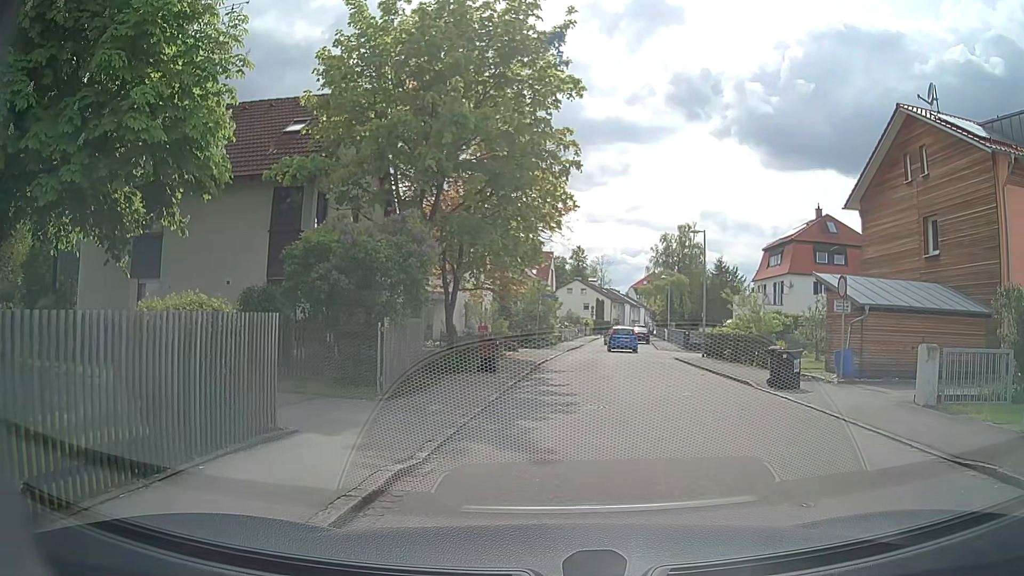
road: residential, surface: paved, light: Day
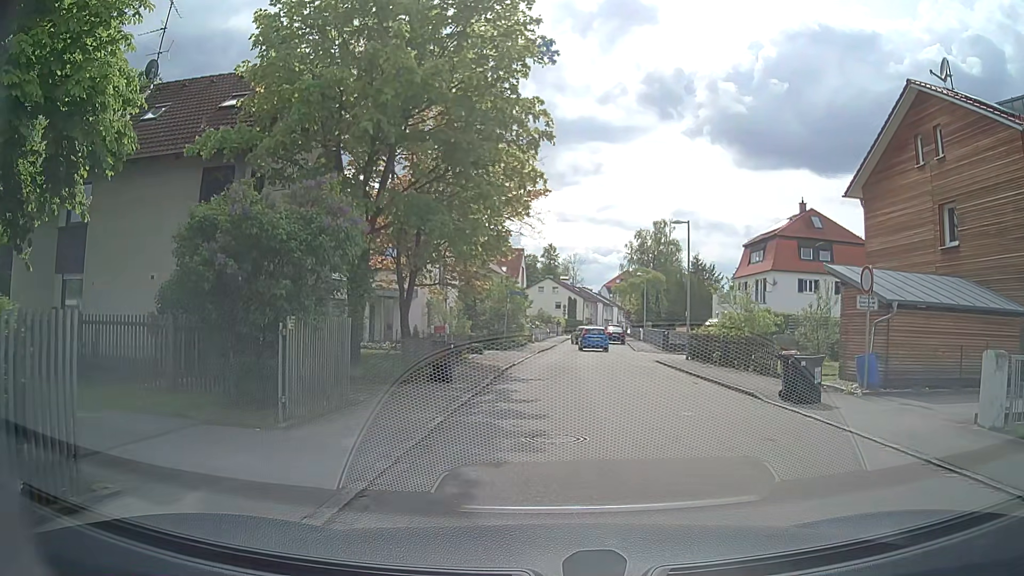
(+0.1, +3.0) m; +3°
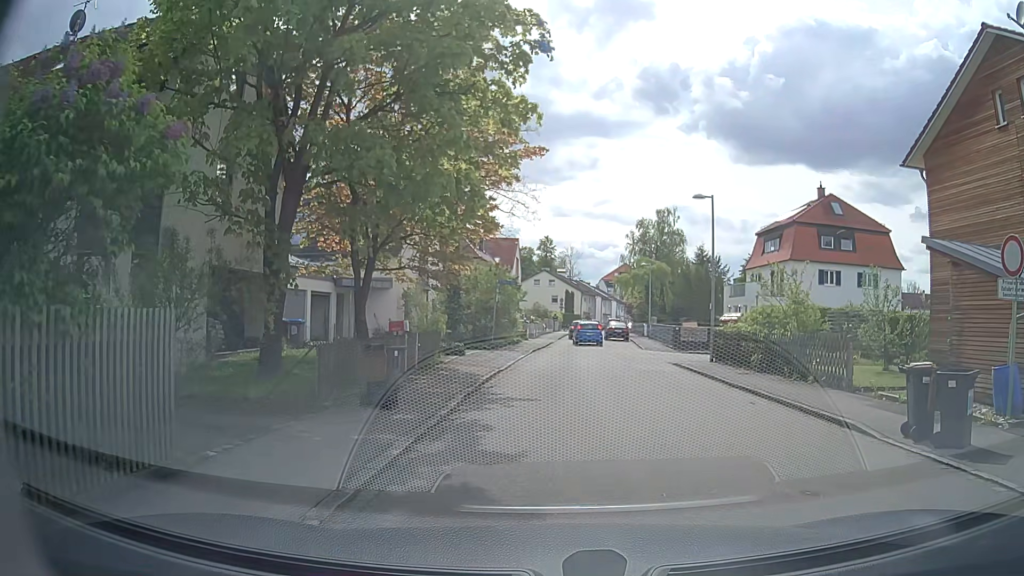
(-0.1, +5.2) m; -1°
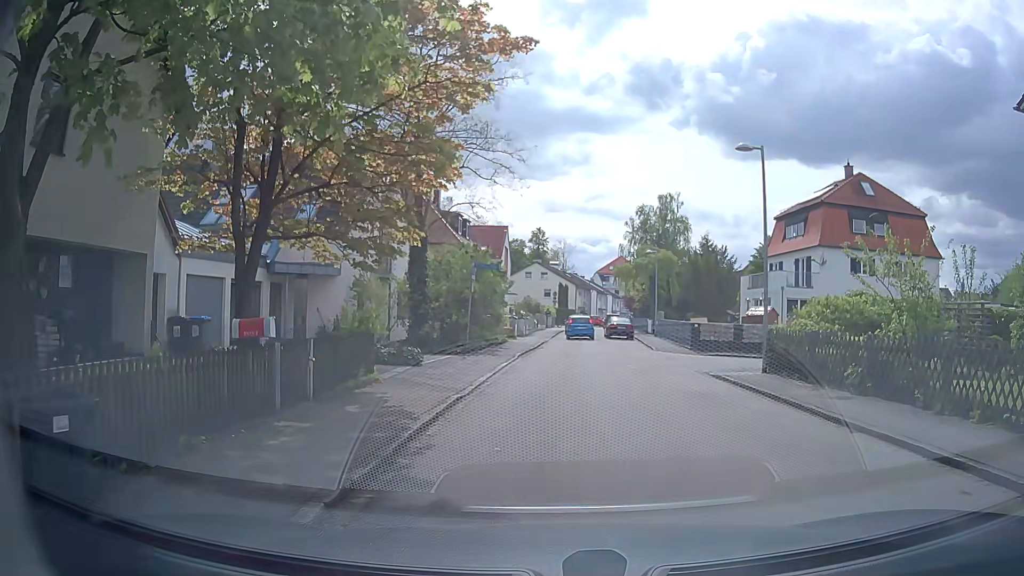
(+0.1, +6.9) m; 0°
